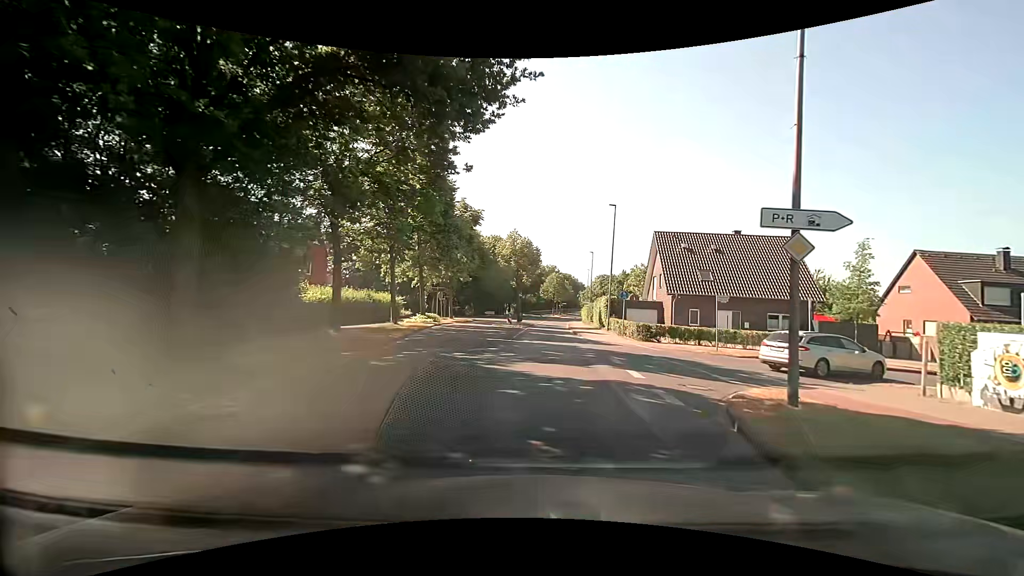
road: tertiary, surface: asphalt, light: Day
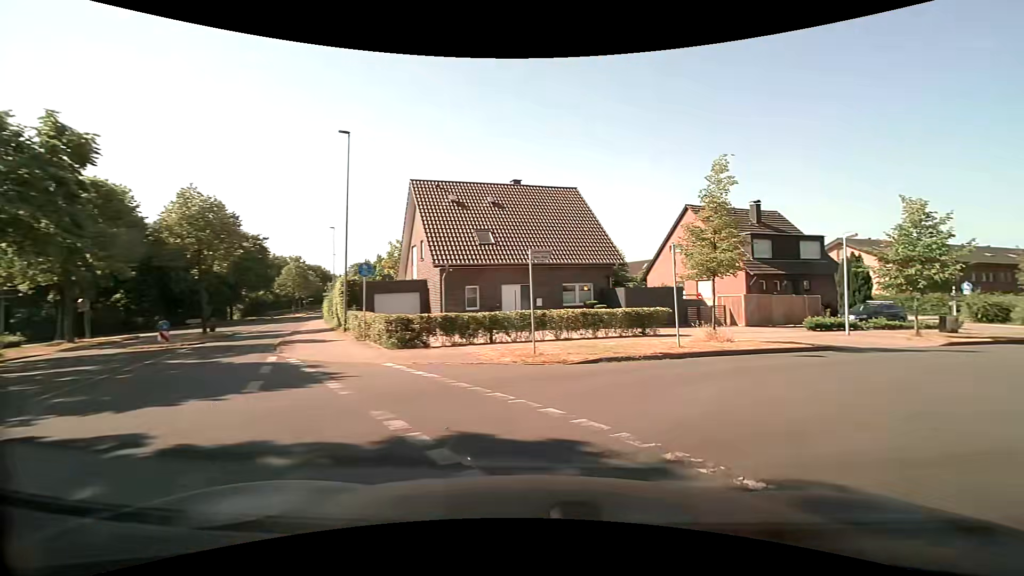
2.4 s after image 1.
(+2.3, +14.3) m; +25°
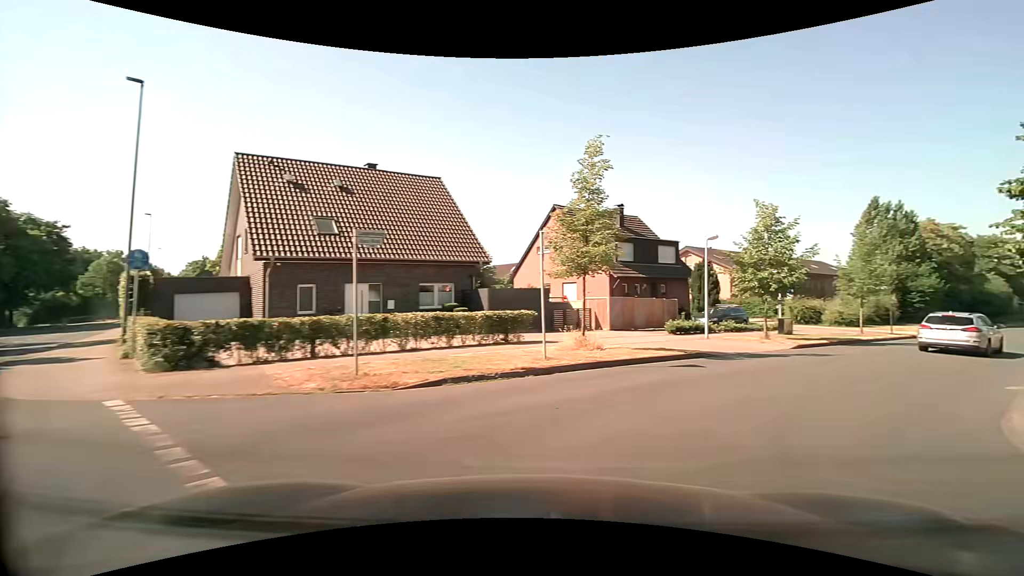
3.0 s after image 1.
(+0.4, +3.5) m; +13°
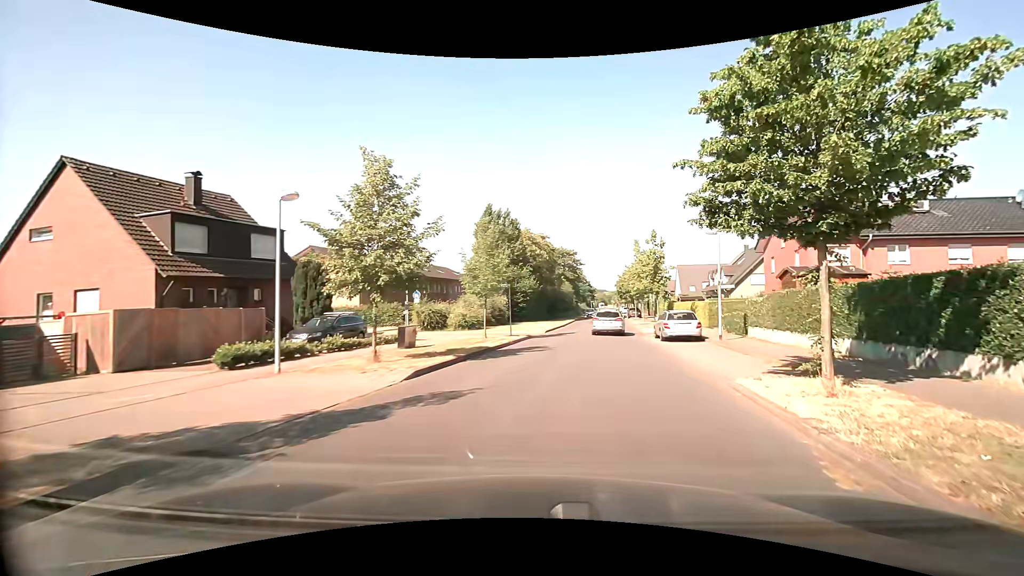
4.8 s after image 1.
(+4.0, +9.2) m; +42°
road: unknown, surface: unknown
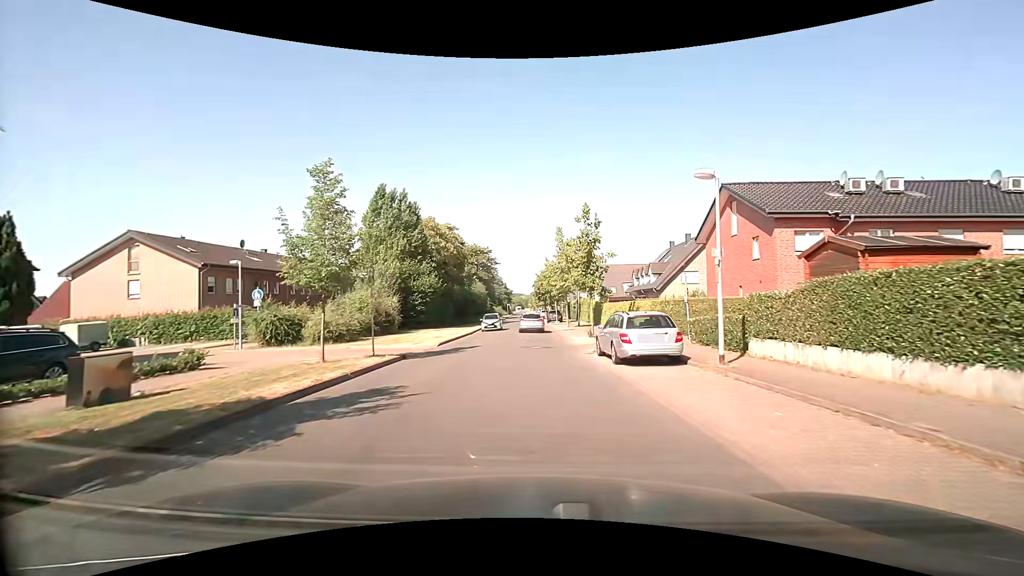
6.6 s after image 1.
(+1.3, +10.3) m; +10°
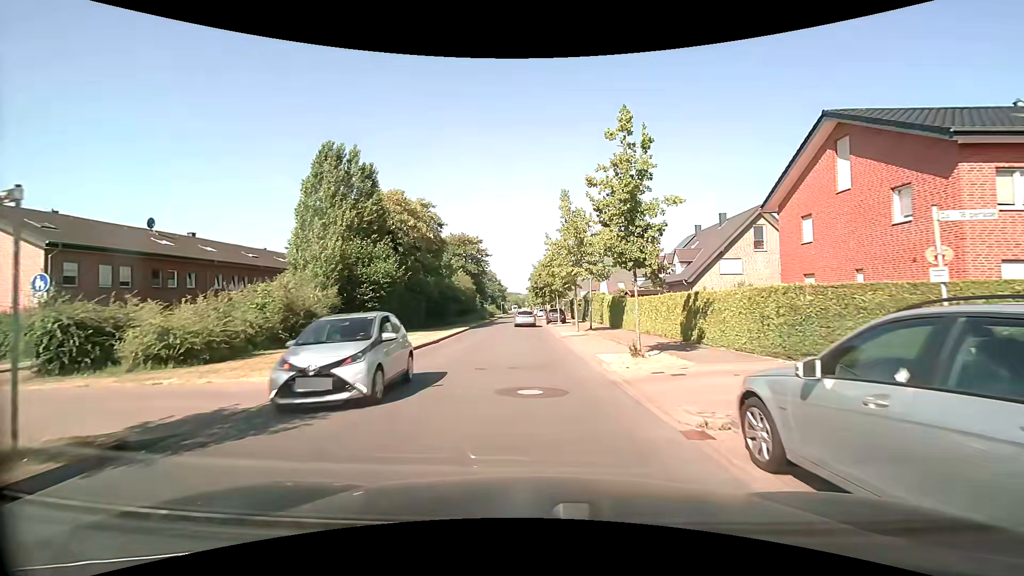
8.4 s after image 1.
(+0.1, +12.2) m; +1°
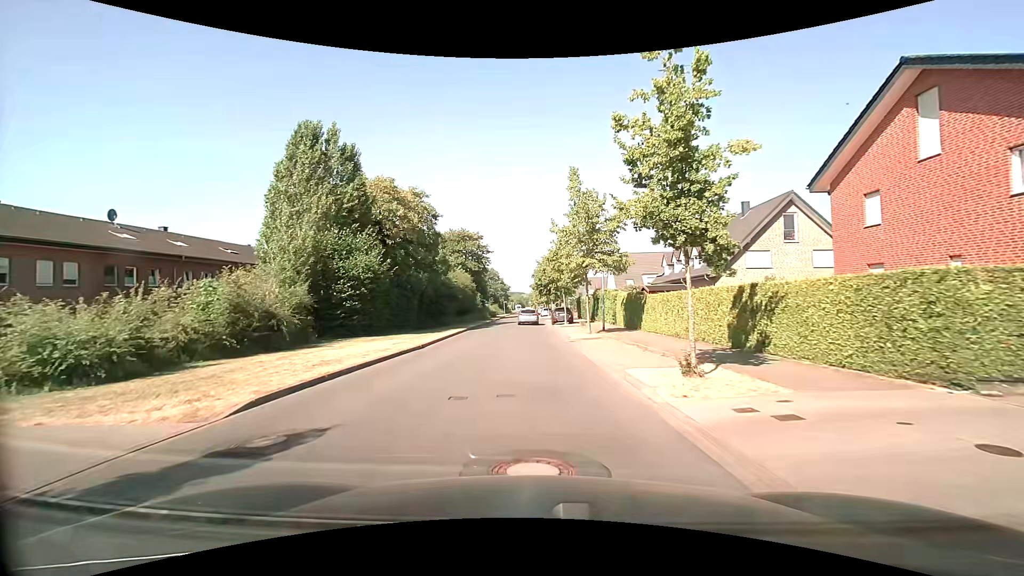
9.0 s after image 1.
(-0.1, +4.3) m; -1°
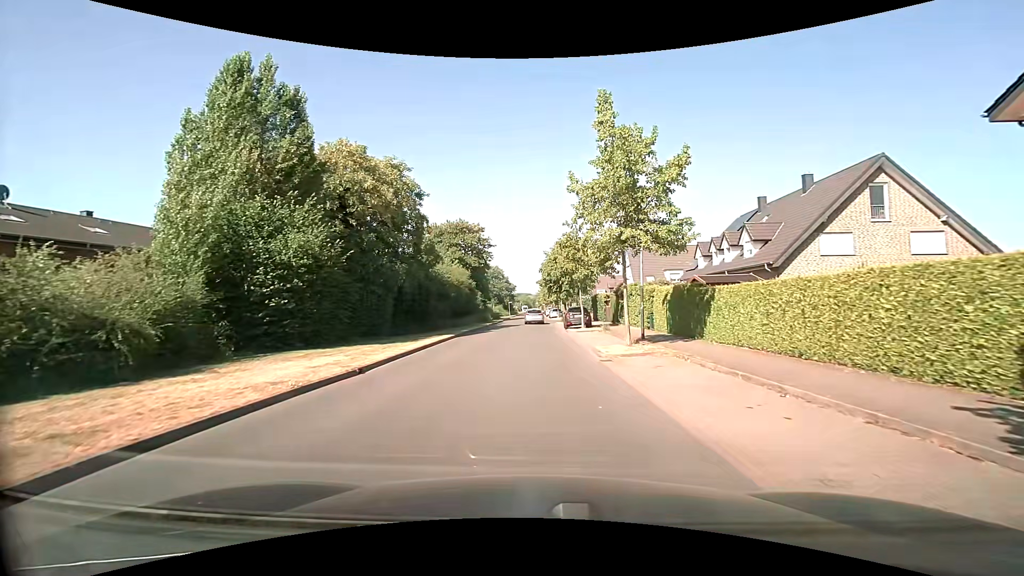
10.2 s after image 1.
(-0.1, +8.6) m; 0°
(0, +10) (0, +20) (-1, +30) (-1, +40) (-1, +50) (-2, +60) (-2, +70) (-2, +80) (-2, +90) (-2, +100) m
